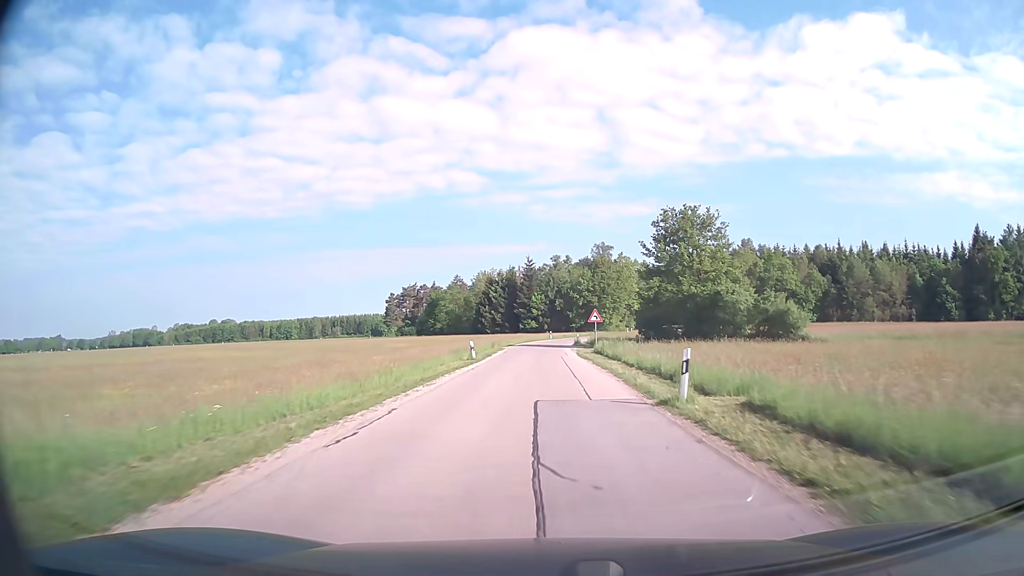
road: unclassified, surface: asphalt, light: Day
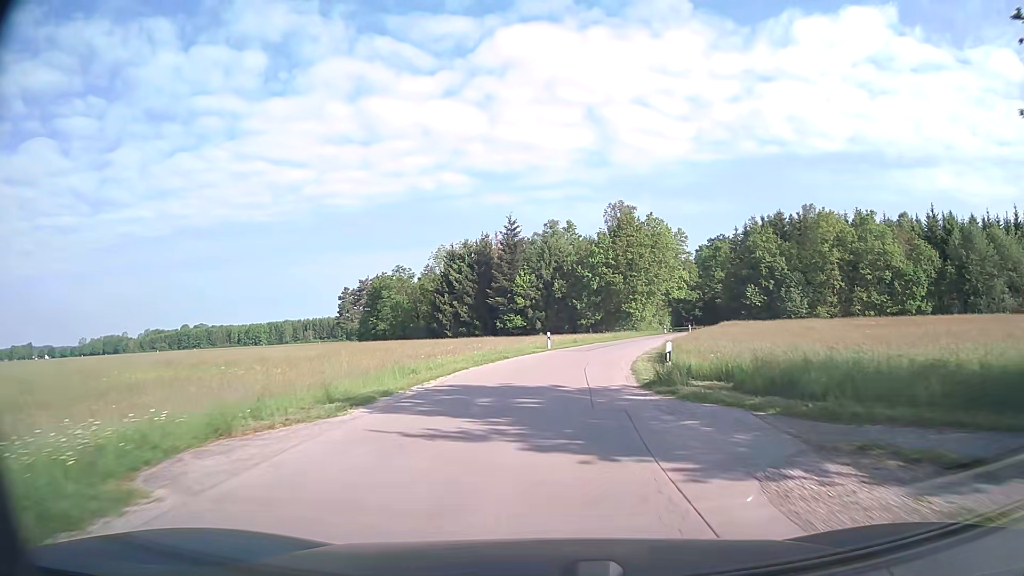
(0.0, +47.5) m; 0°
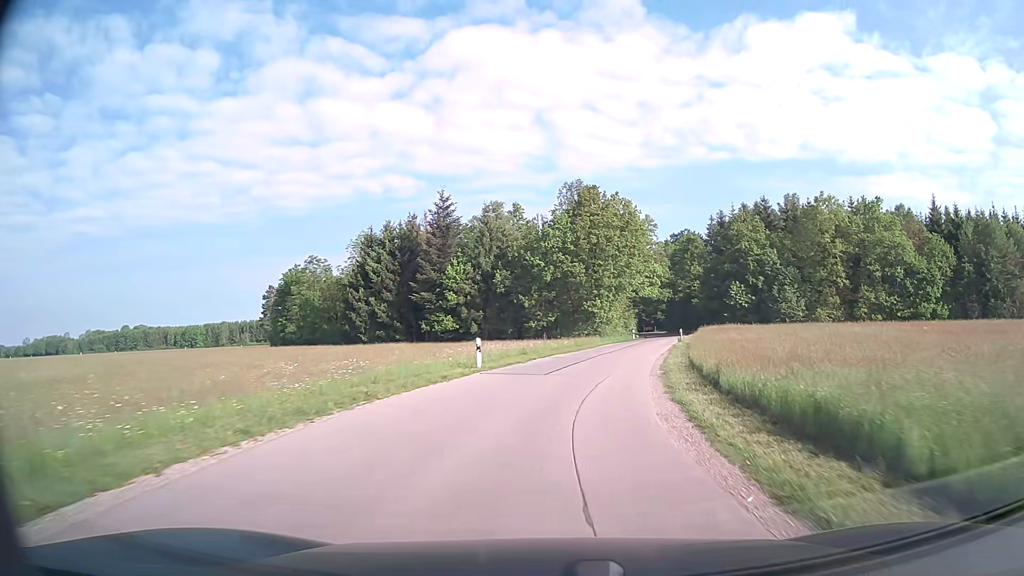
(+0.4, +17.3) m; +5°
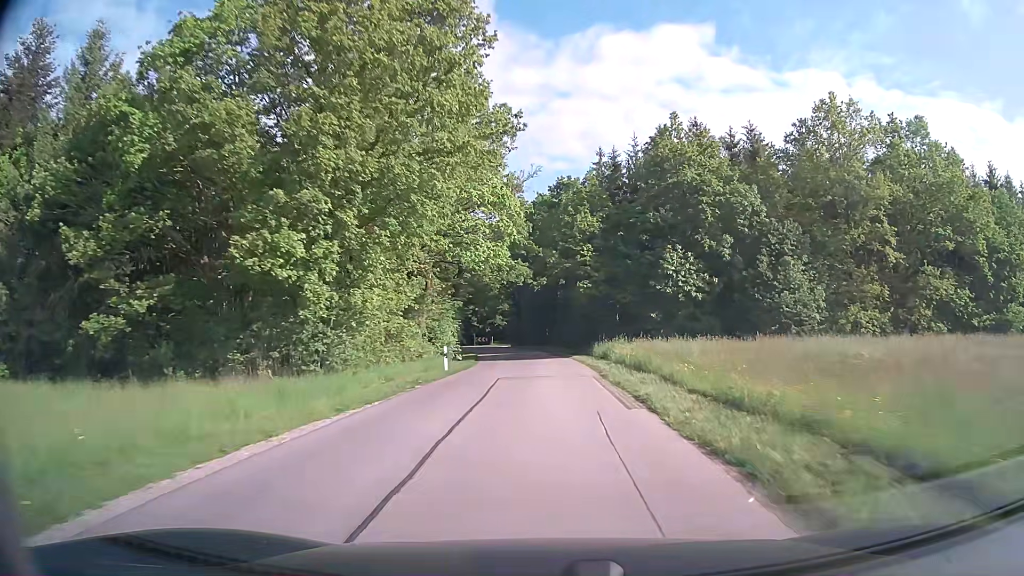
(+6.0, +42.9) m; +14°
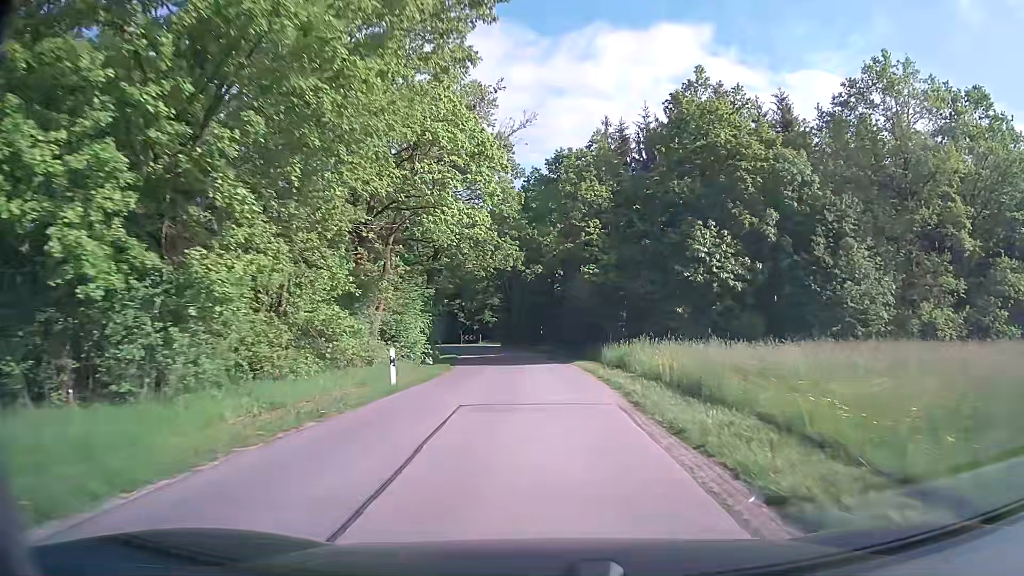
(+0.1, +8.5) m; +1°
(0, +10) (0, +20) (-1, +30) (-2, +40) (-3, +50) (-5, +60) (-9, +69) (-16, +76) (-25, +80) (-35, +81) m
